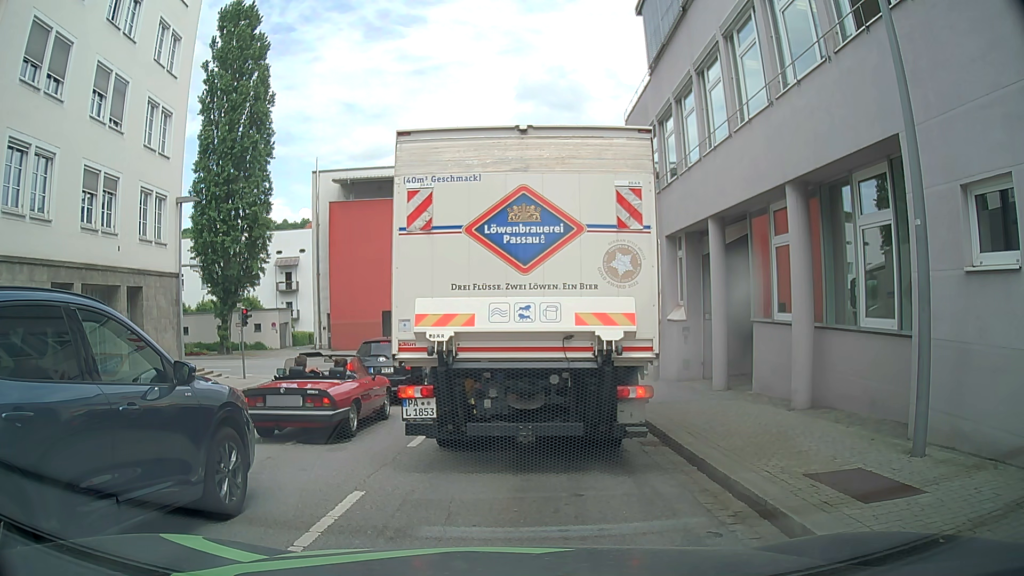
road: tertiary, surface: asphalt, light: Day
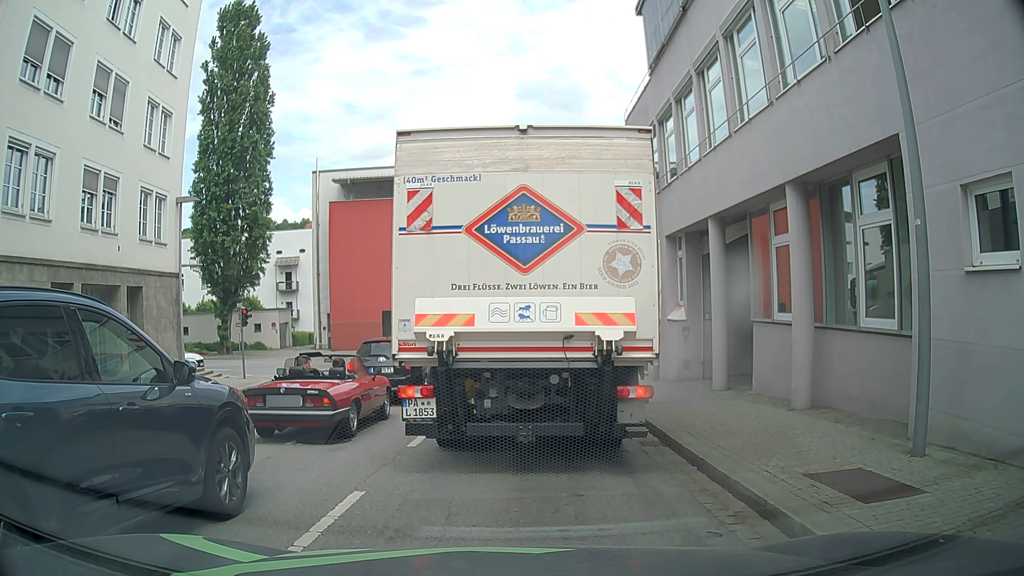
(0.0, 0.0) m; 0°
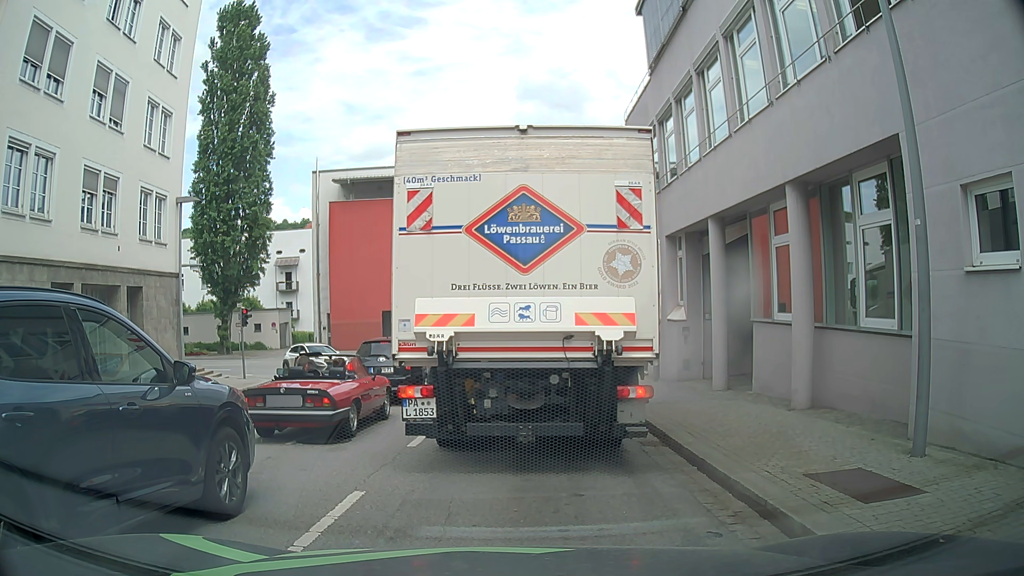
(0.0, 0.0) m; 0°
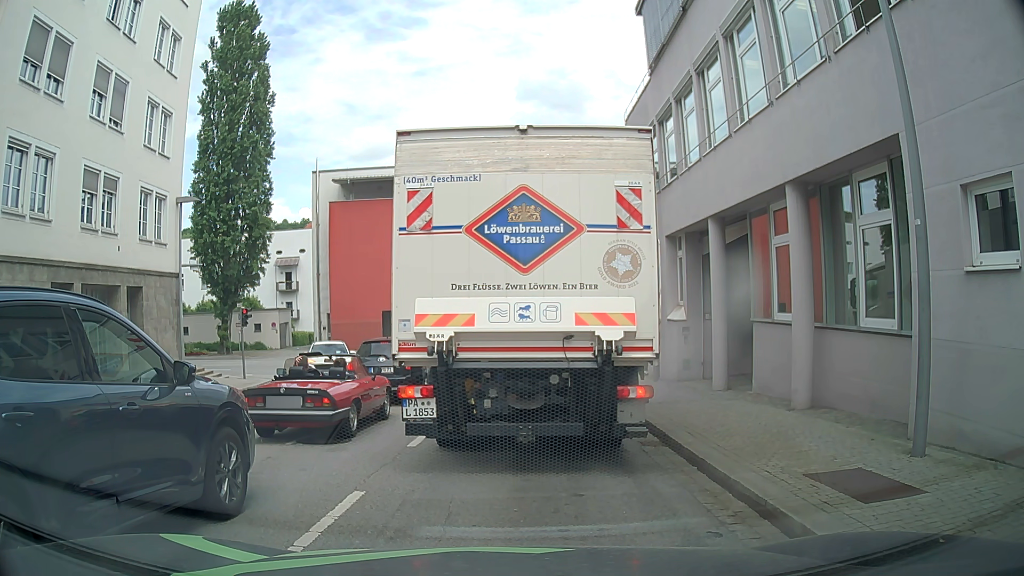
(0.0, 0.0) m; 0°
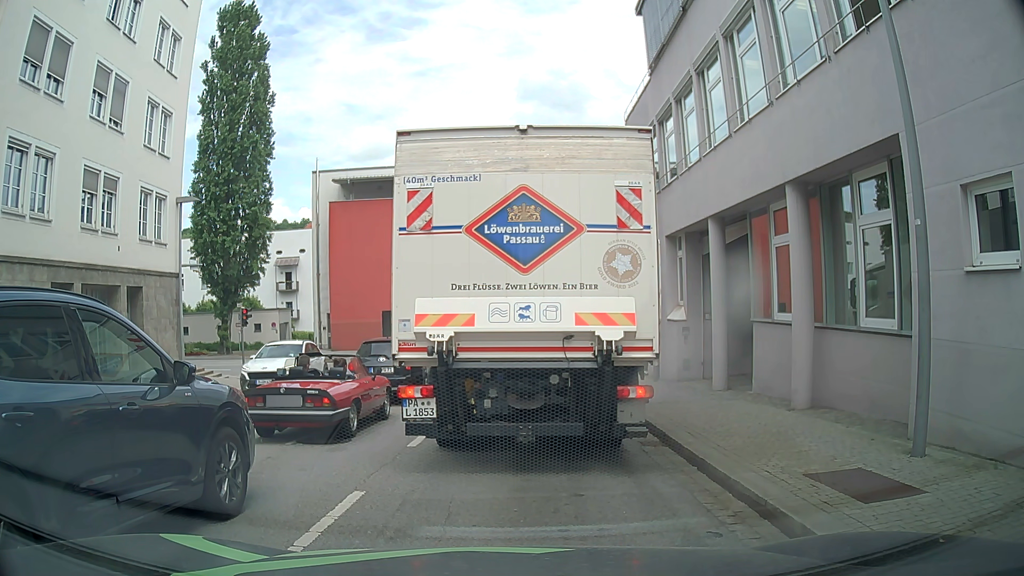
(0.0, 0.0) m; 0°
